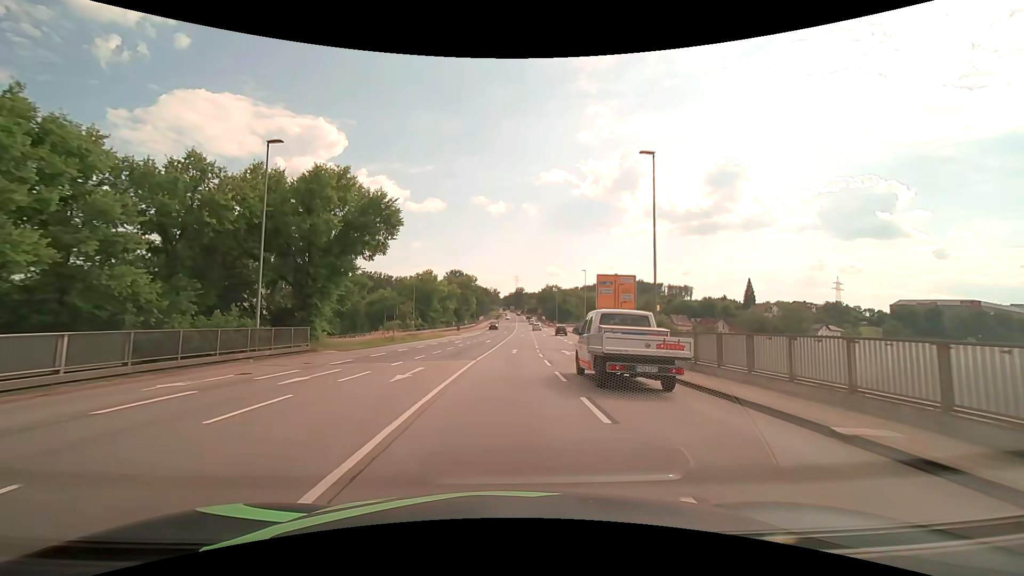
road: primary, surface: asphalt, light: Day
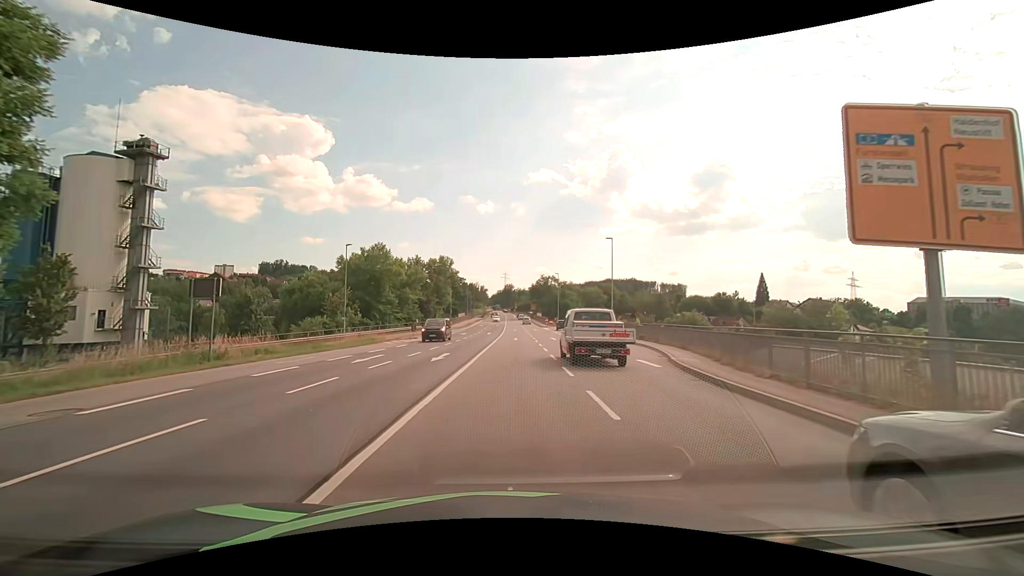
(+0.4, +30.0) m; +1°
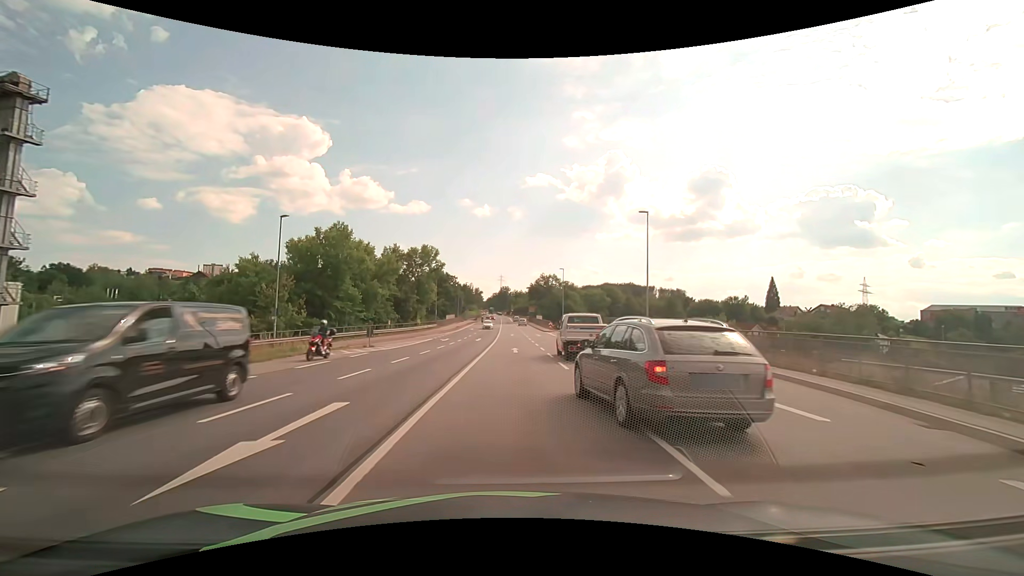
(0.0, +15.0) m; +1°
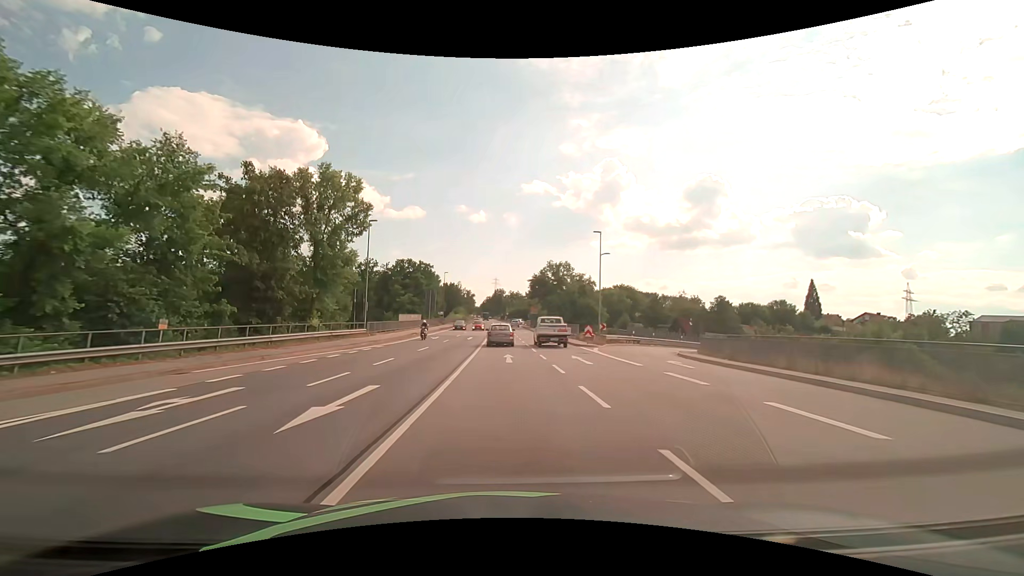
(+0.3, +37.5) m; +1°
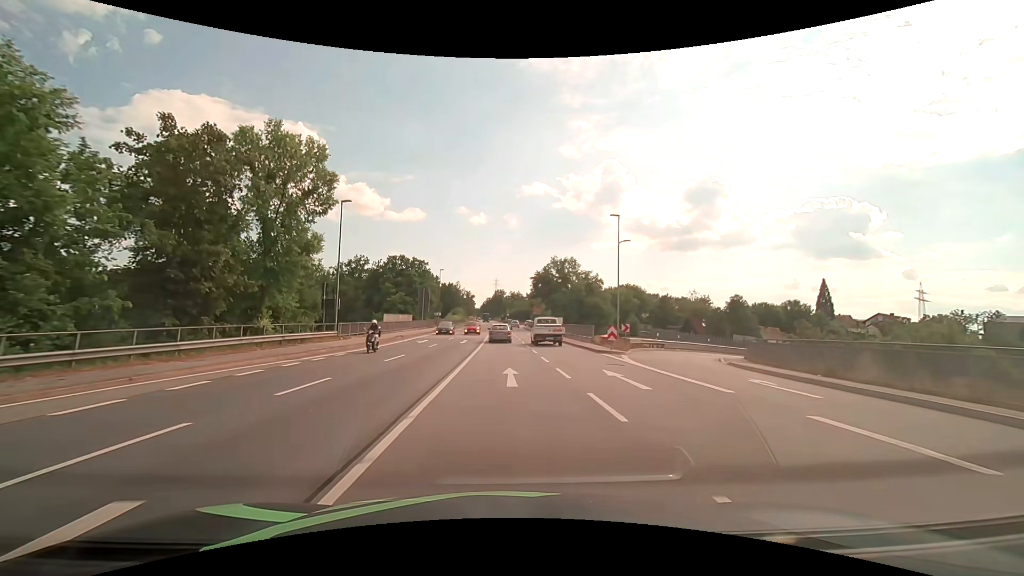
(0.0, +7.5) m; -1°
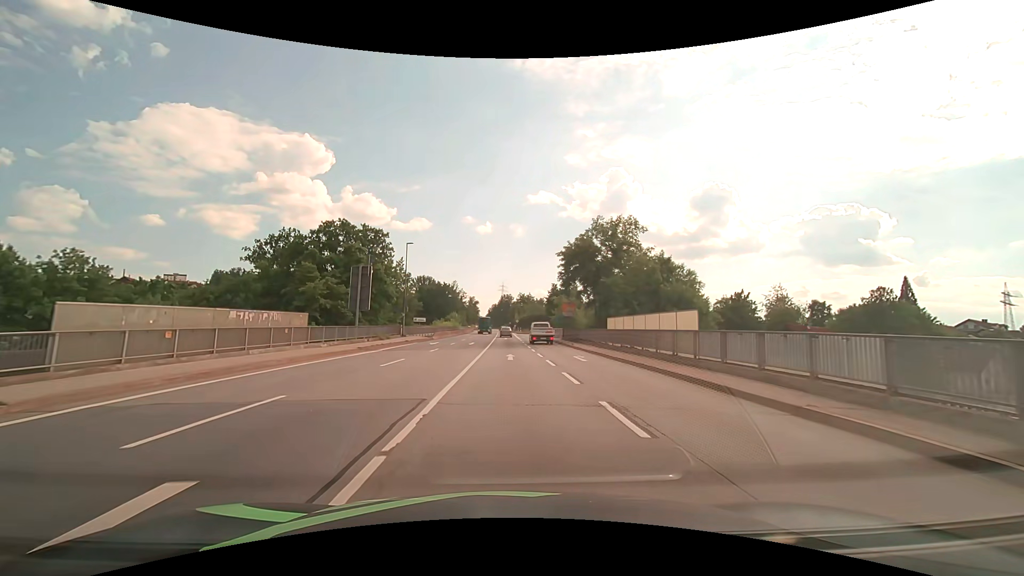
(-0.2, +37.5) m; -1°
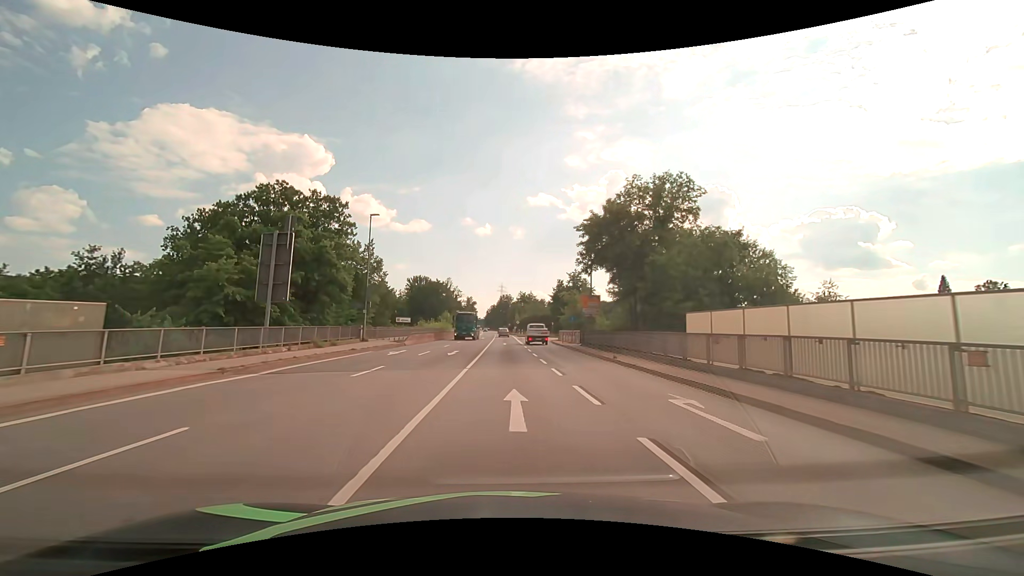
(+0.1, +15.0) m; 0°
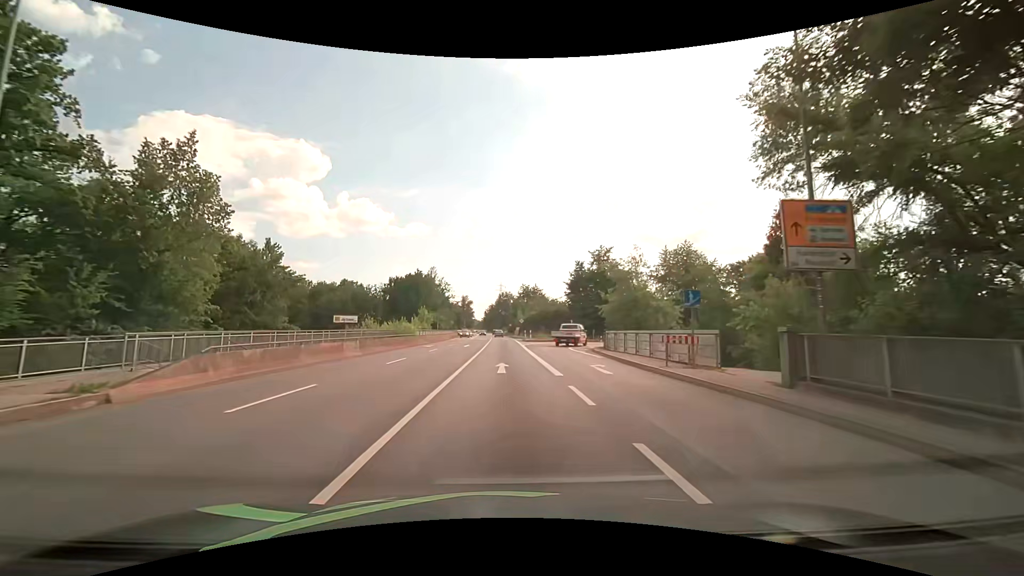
(0.0, +30.1) m; 0°
(0, +10) (0, +20) (0, +30) (0, +40) (0, +50) (0, +60) (0, +70) (-1, +80) (-1, +90) (-1, +100) m
